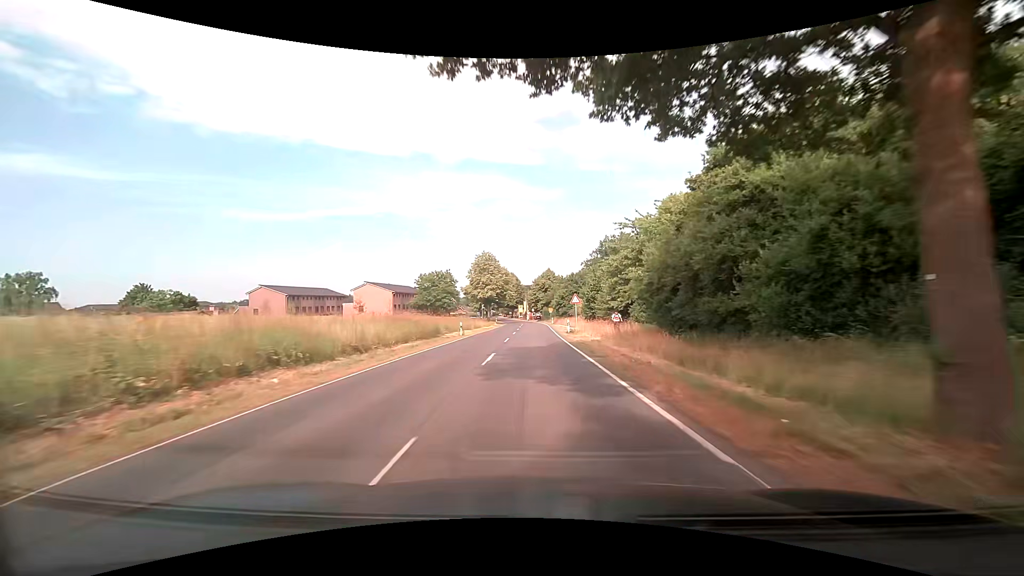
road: secondary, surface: asphalt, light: Day
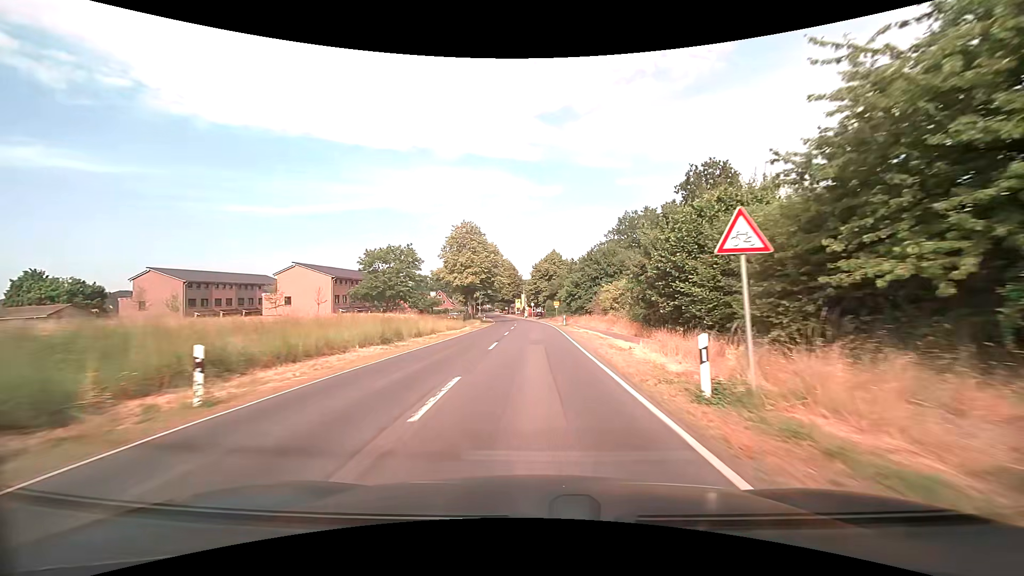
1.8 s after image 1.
(-0.1, +30.8) m; 0°
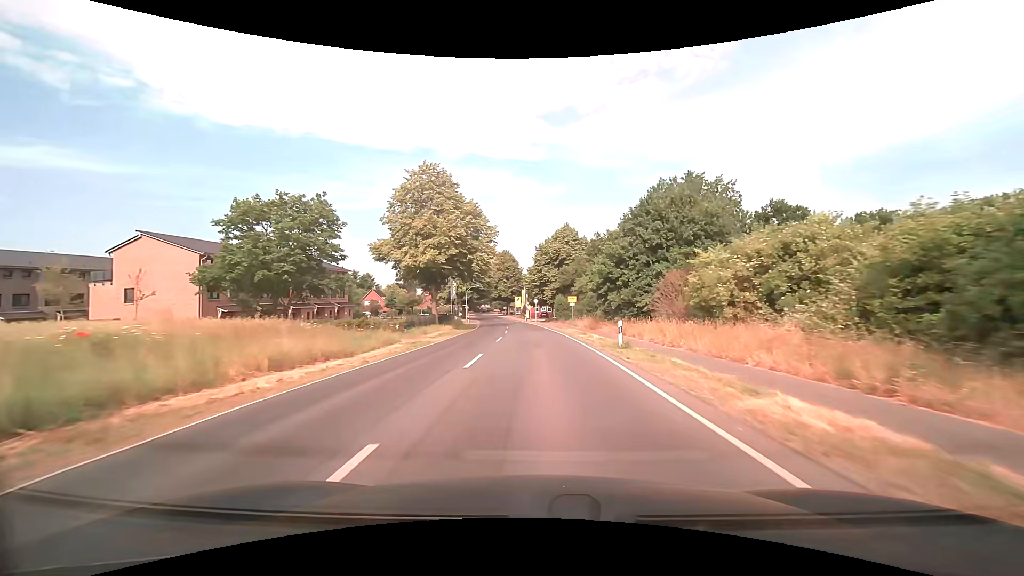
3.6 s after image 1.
(0.0, +29.1) m; -1°
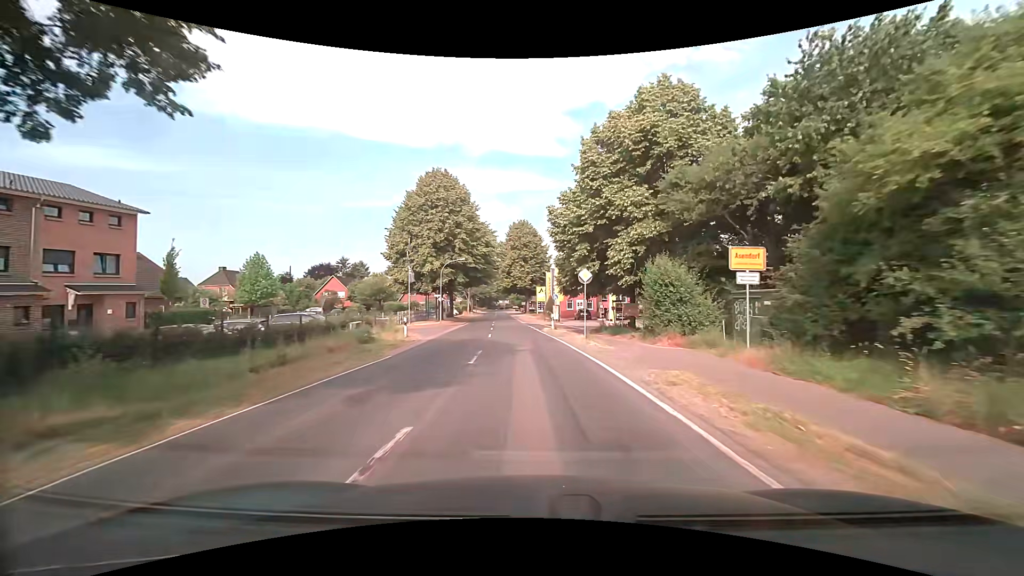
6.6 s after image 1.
(-0.5, +43.1) m; -3°
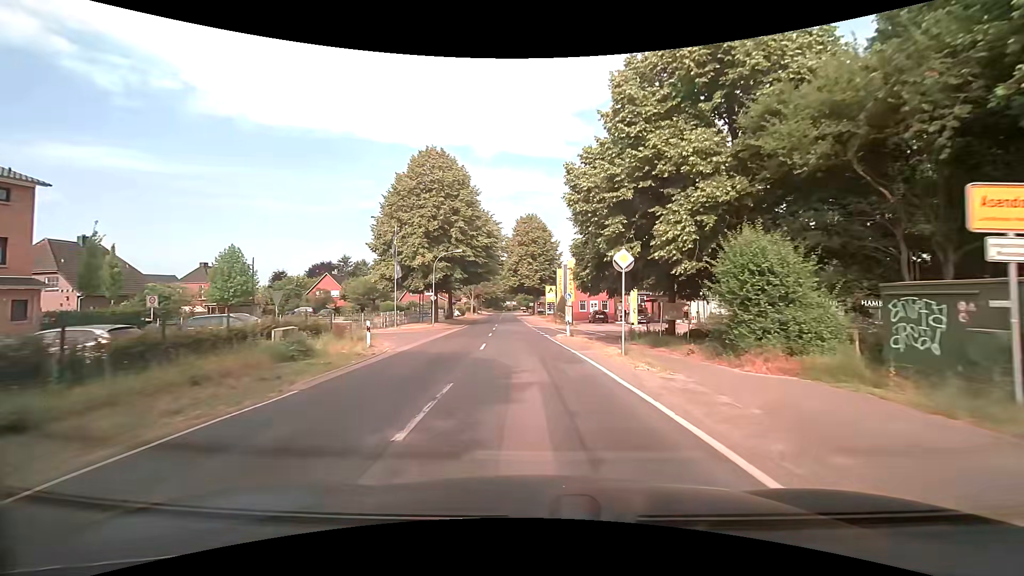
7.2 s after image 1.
(0.0, +7.4) m; -1°
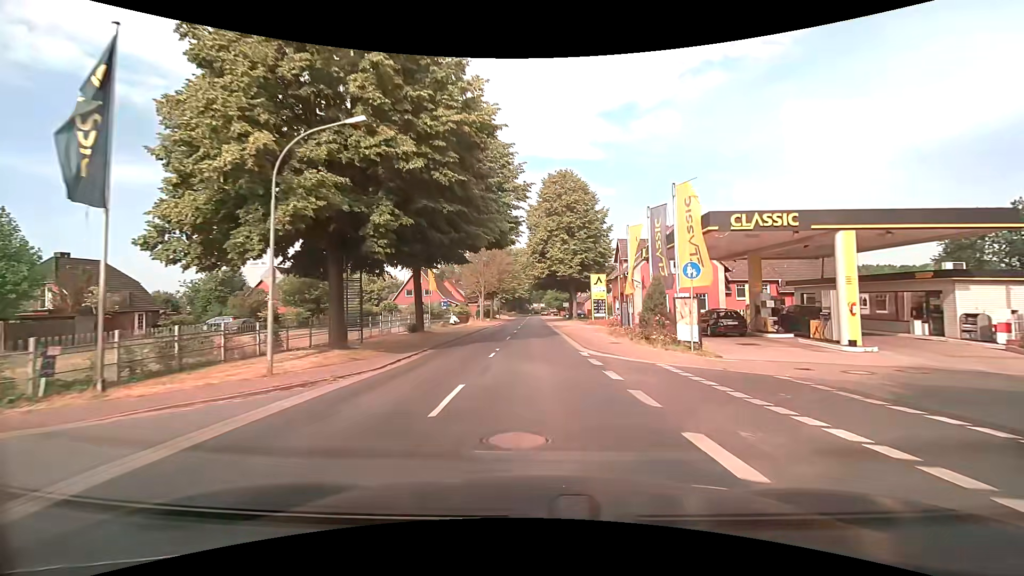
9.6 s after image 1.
(-1.0, +29.4) m; -3°
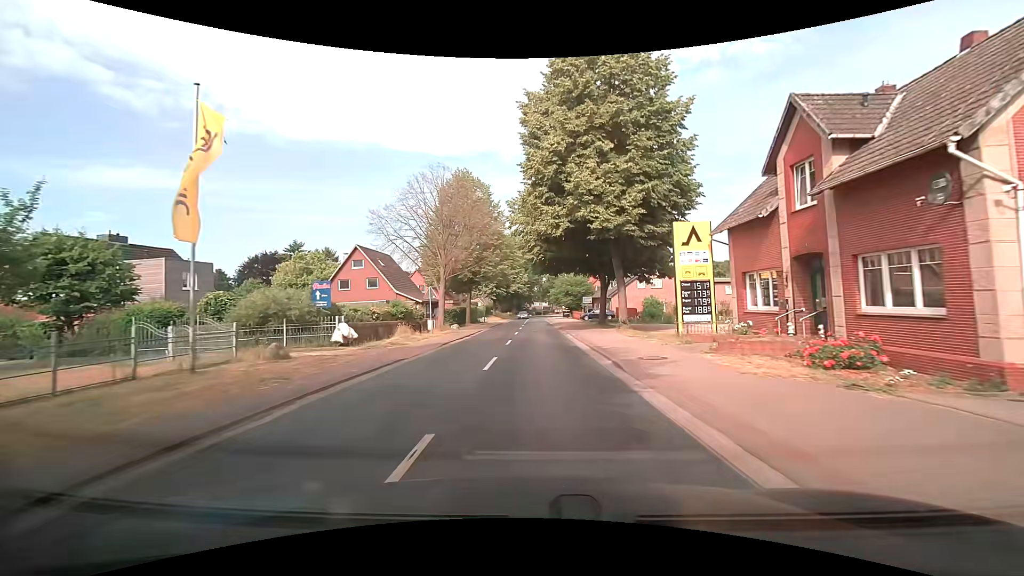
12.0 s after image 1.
(-0.4, +31.2) m; 0°
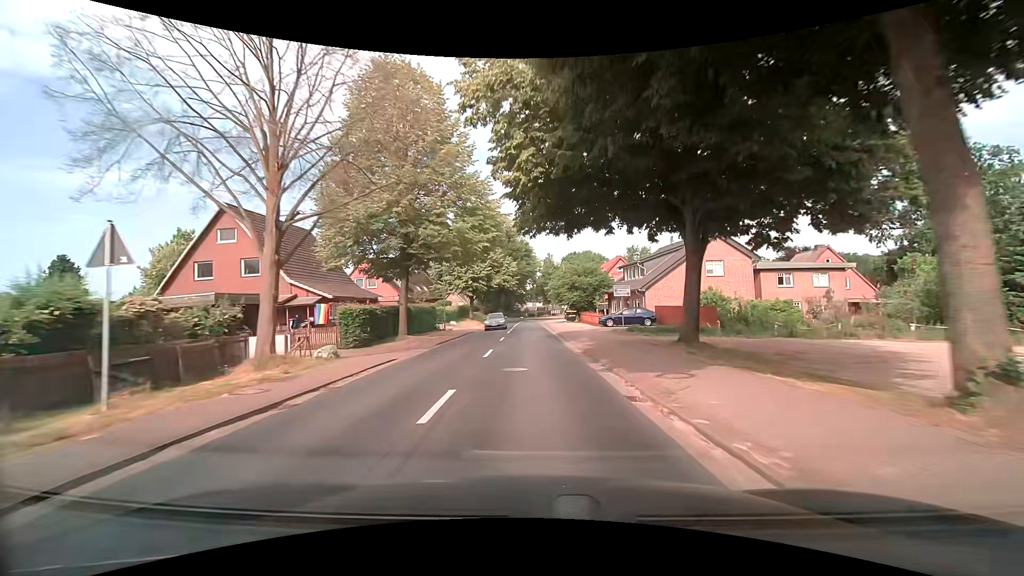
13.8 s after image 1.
(0.0, +23.5) m; 0°
(0, +10) (0, +20) (0, +30) (0, +40) (0, +50) (0, +60) (0, +70) (0, +80) (+2, +90) (+5, +99) m
